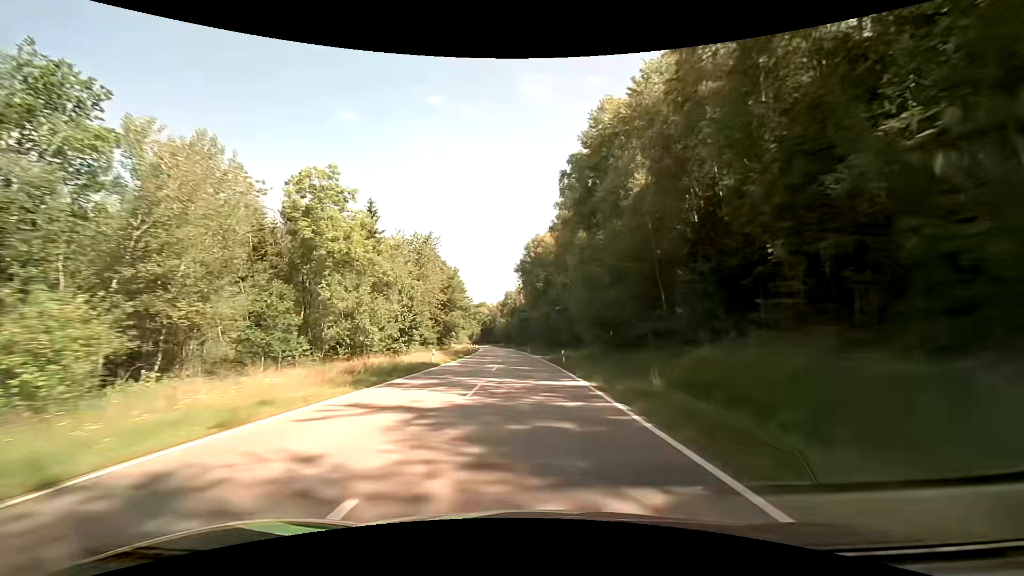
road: secondary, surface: asphalt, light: Day
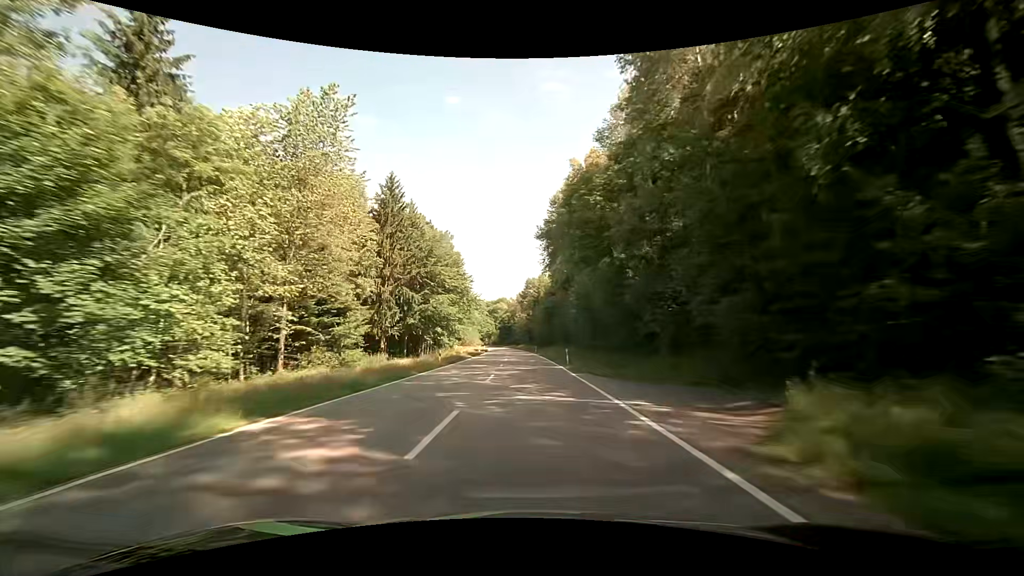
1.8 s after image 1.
(-1.0, +42.6) m; -3°
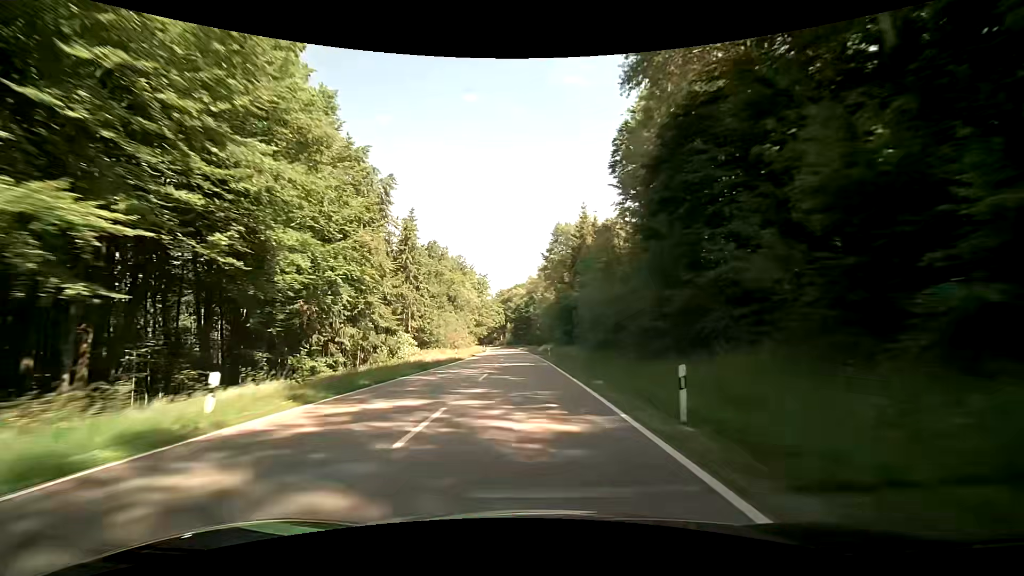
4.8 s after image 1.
(-1.5, +71.5) m; -3°
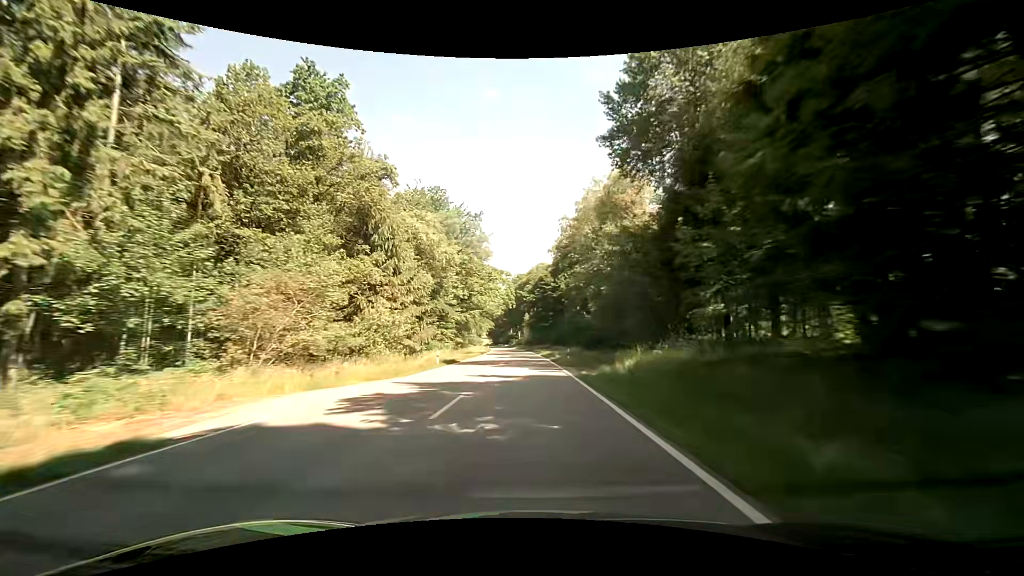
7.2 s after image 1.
(-0.9, +57.7) m; -2°
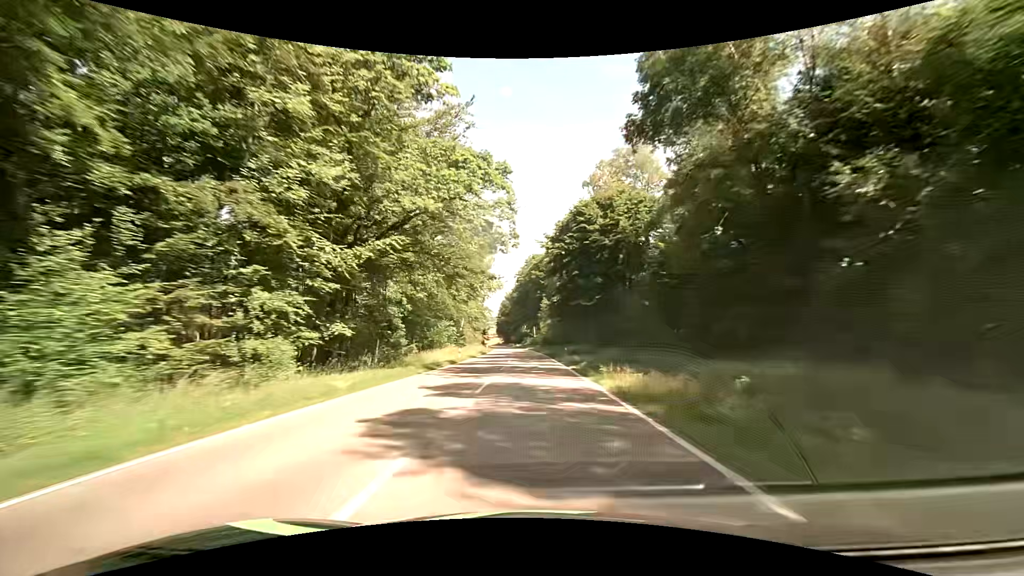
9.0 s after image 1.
(-0.9, +43.5) m; -2°
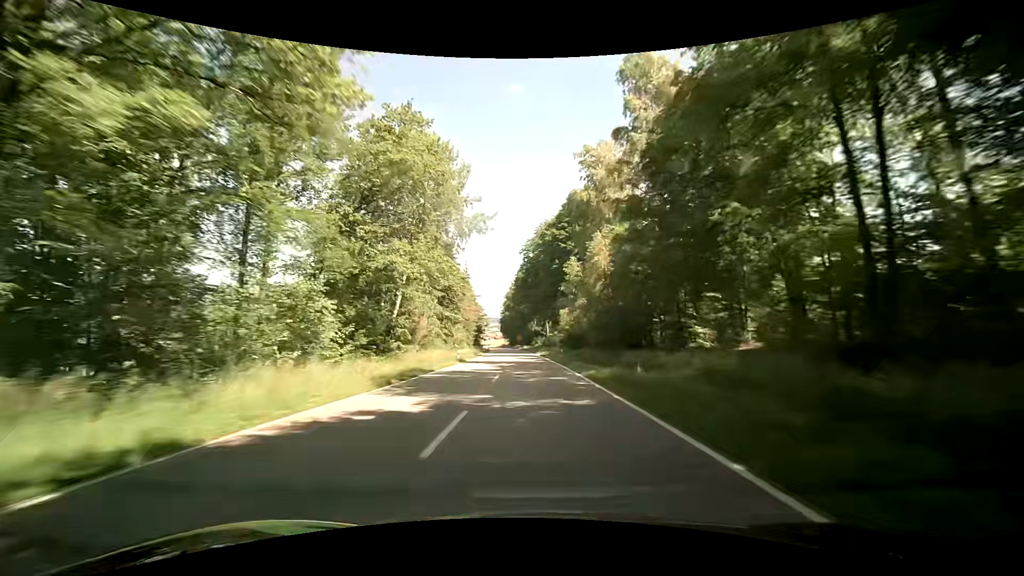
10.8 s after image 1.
(-0.8, +43.7) m; -1°
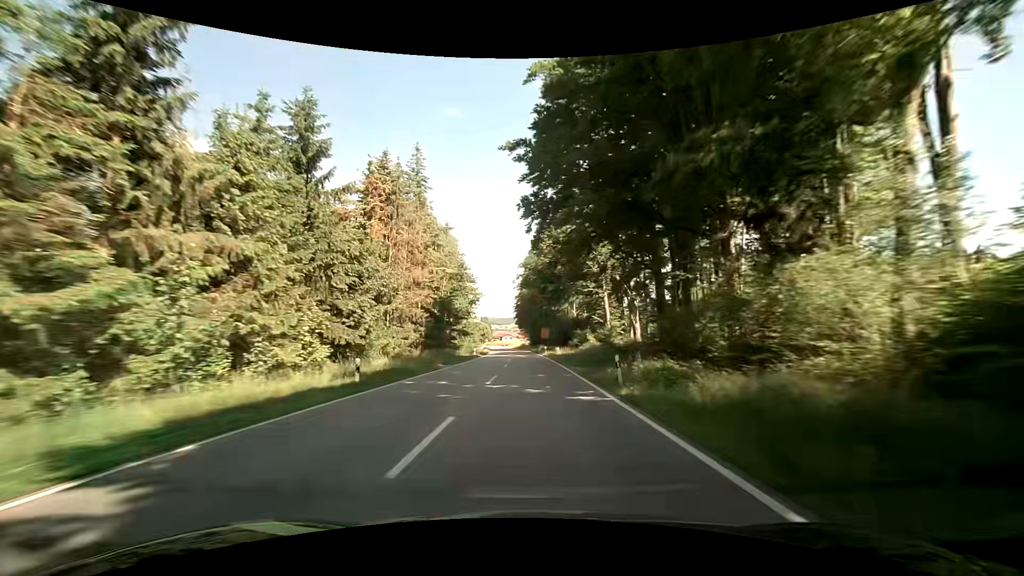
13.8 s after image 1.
(-1.9, +72.6) m; -3°
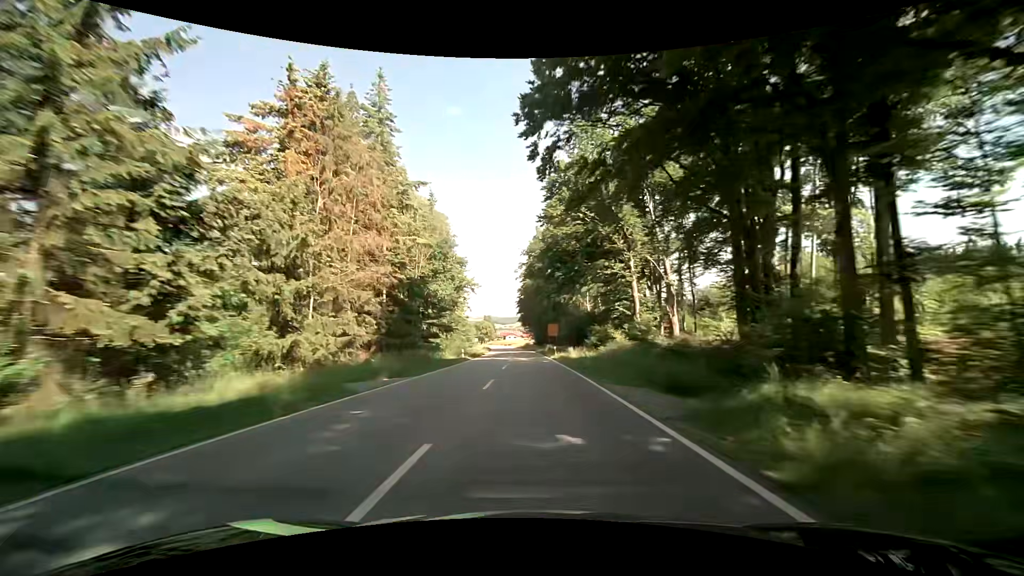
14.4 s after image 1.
(-0.1, +14.5) m; -1°
(0, +10) (0, +20) (0, +30) (0, +40) (-1, +50) (-1, +60) (-1, +70) (-2, +80) (-2, +90) (-3, +100) m
